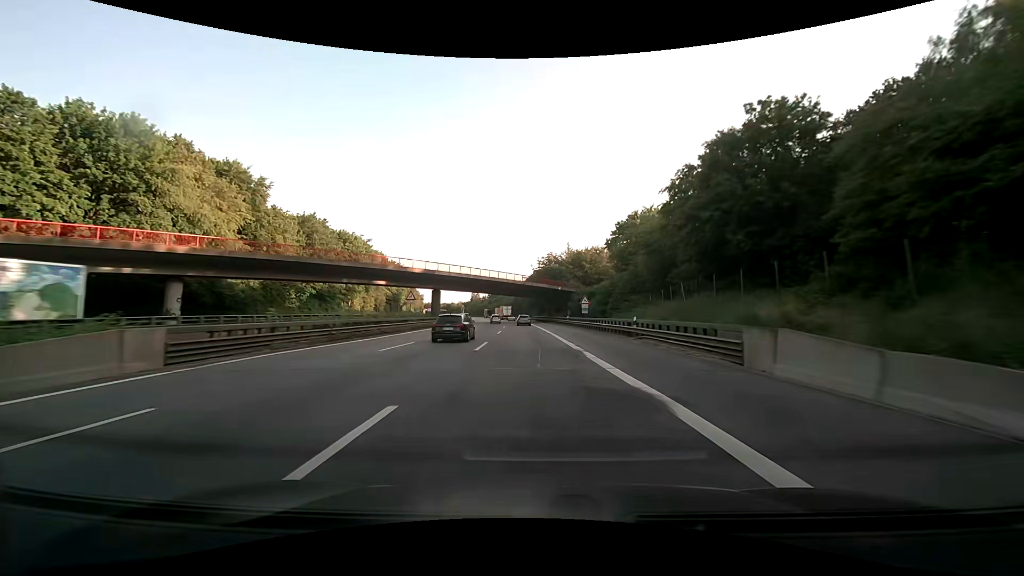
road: motorway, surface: asphalt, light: Day
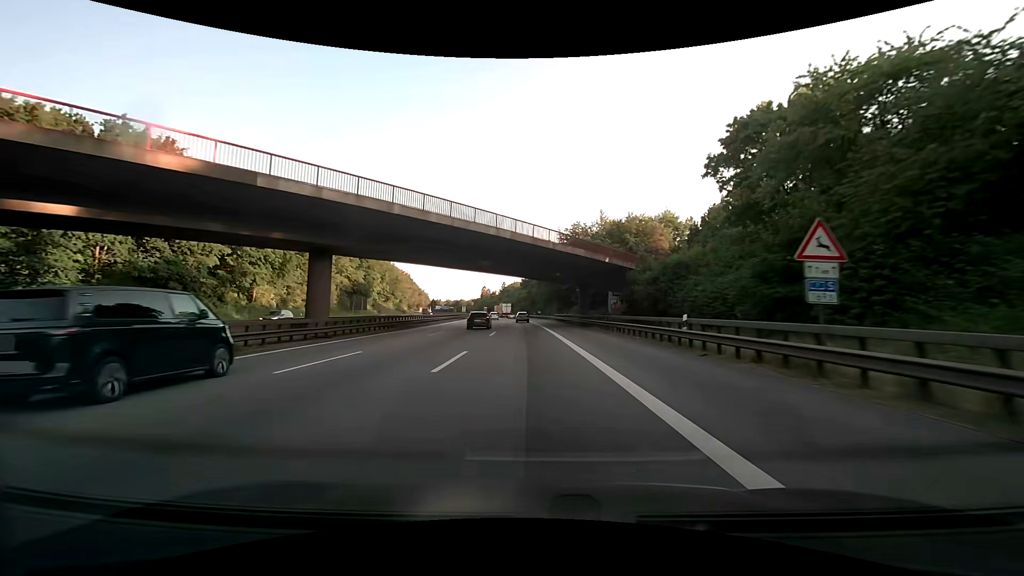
(-0.6, +43.9) m; -2°
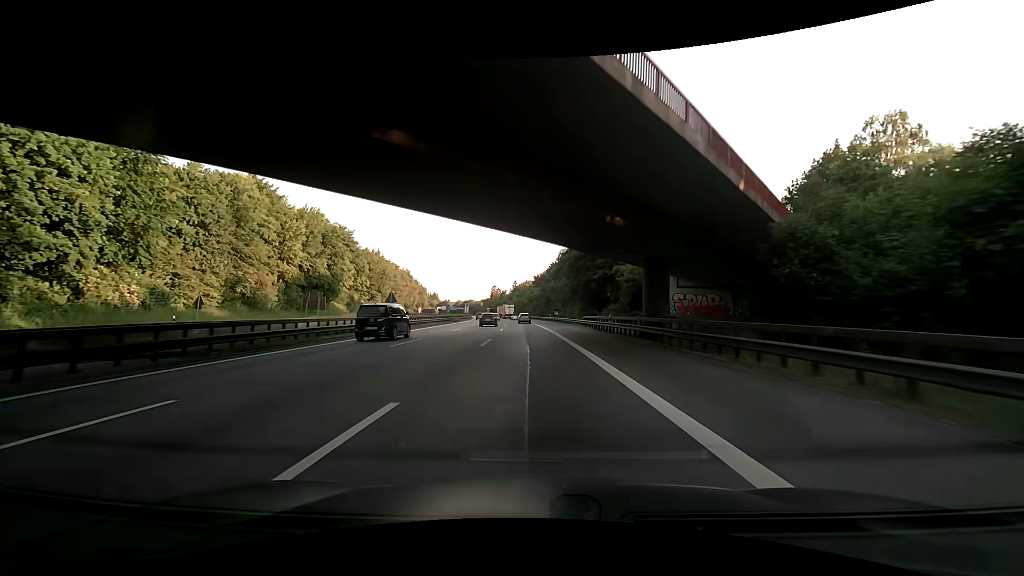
(-0.4, +27.6) m; -2°
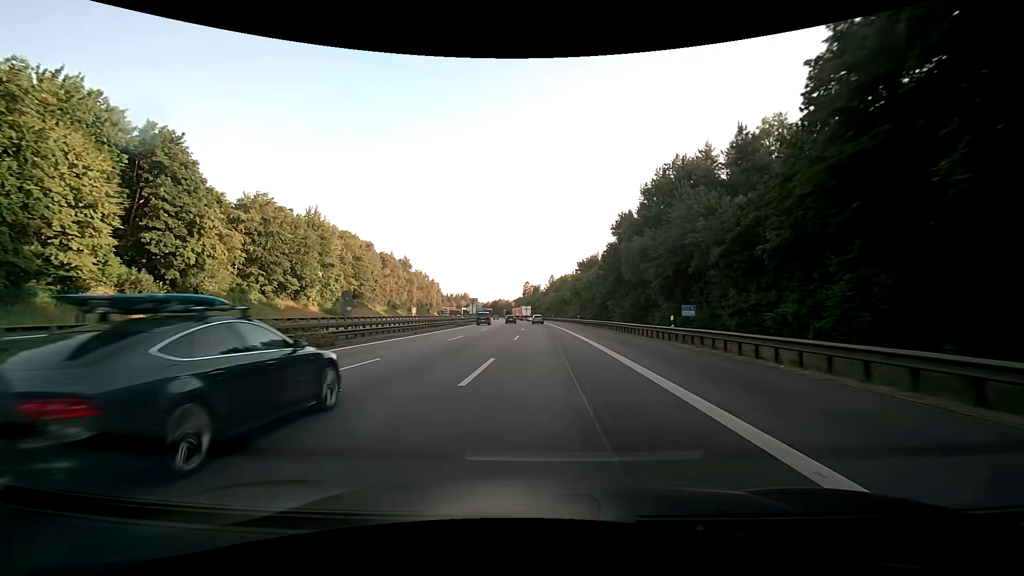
(-2.0, +65.0) m; -4°
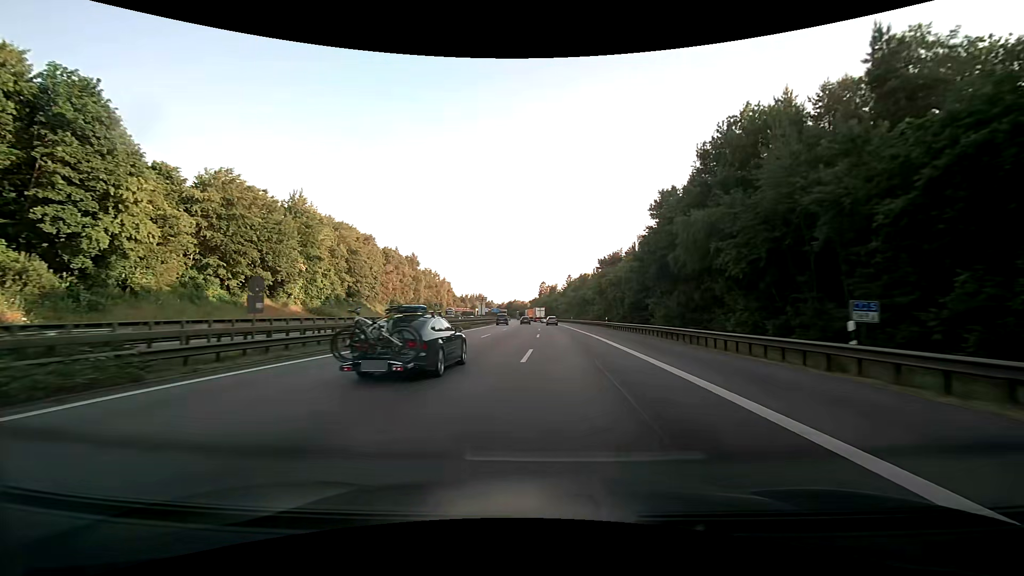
(-0.2, +12.9) m; -2°
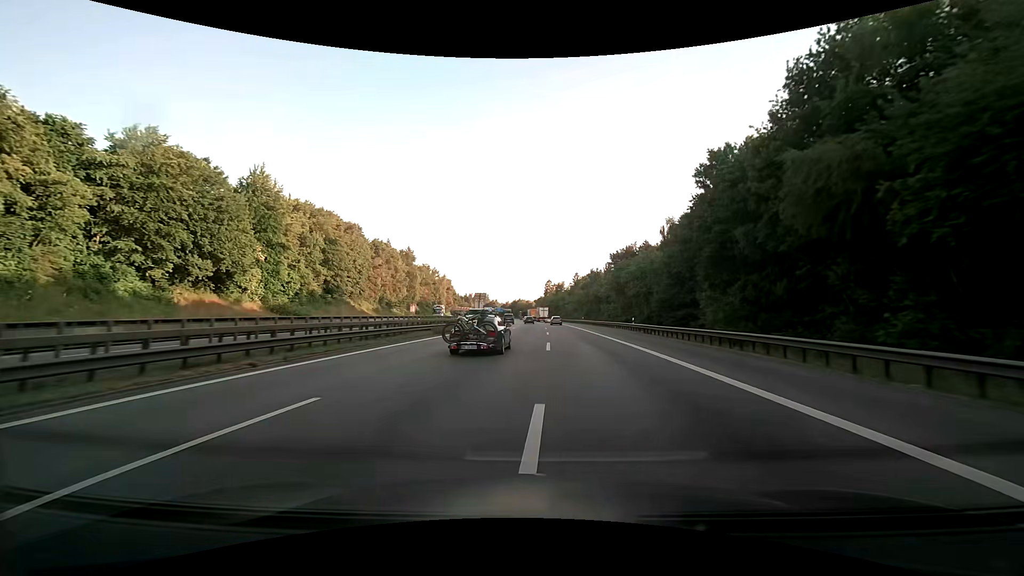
(-0.1, +13.2) m; -1°
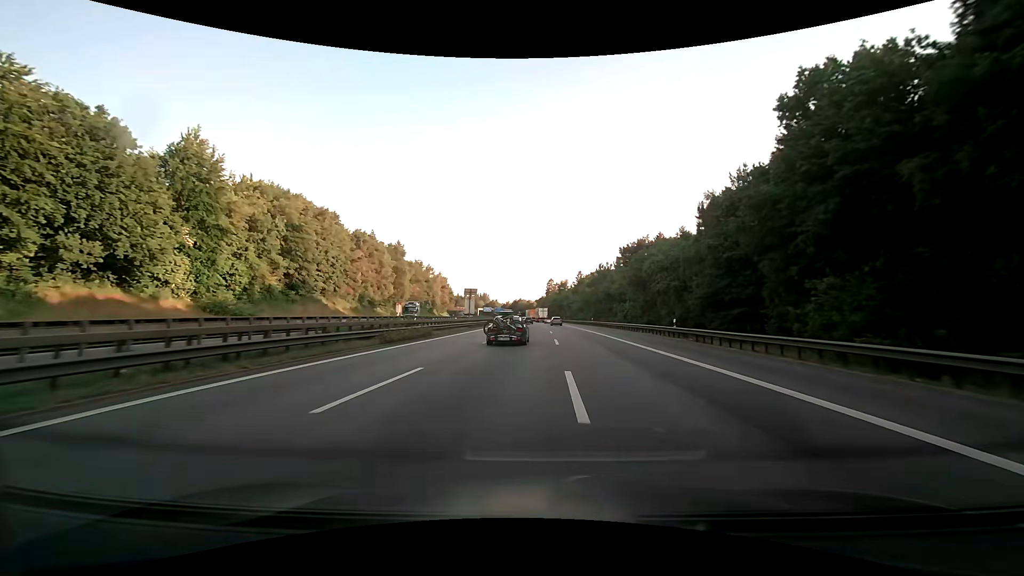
(0.0, +13.5) m; 0°
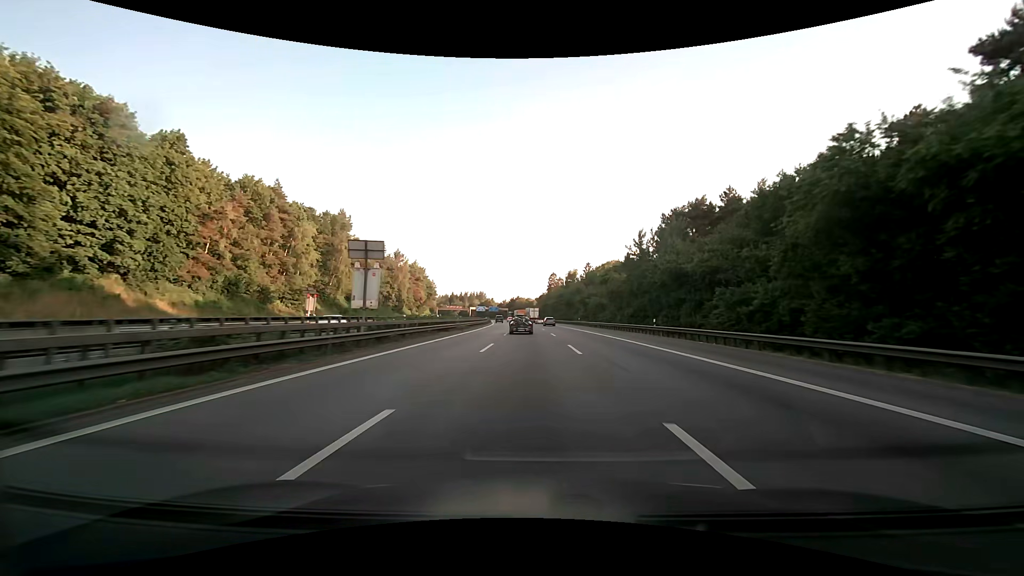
(-0.1, +42.2) m; 0°
(0, +10) (0, +20) (0, +30) (0, +40) (0, +50) (-1, +60) (-1, +70) (-1, +80) (-2, +90) (-3, +100) m
